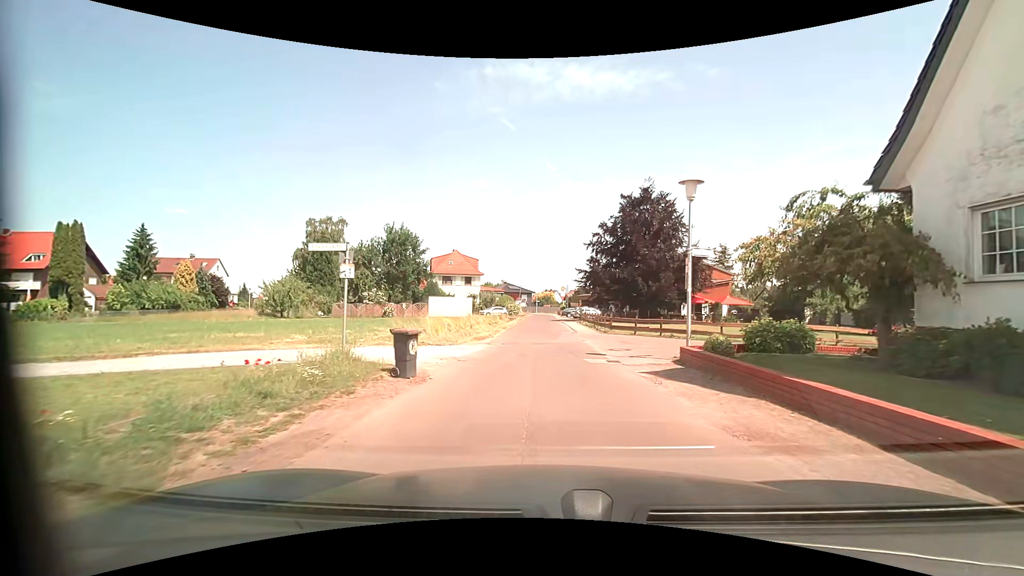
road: residential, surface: asphalt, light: Day
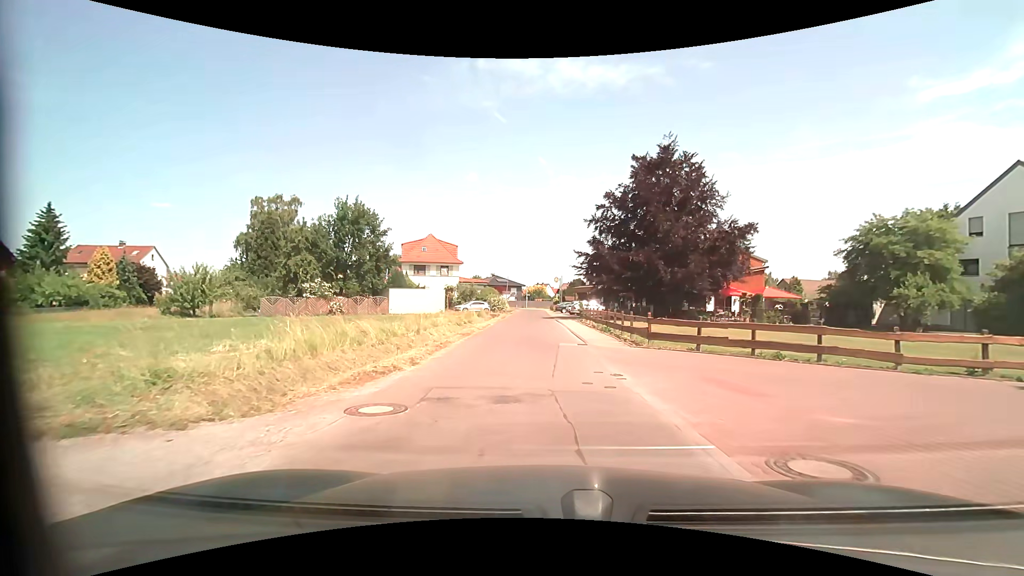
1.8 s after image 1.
(+0.2, +12.7) m; +2°
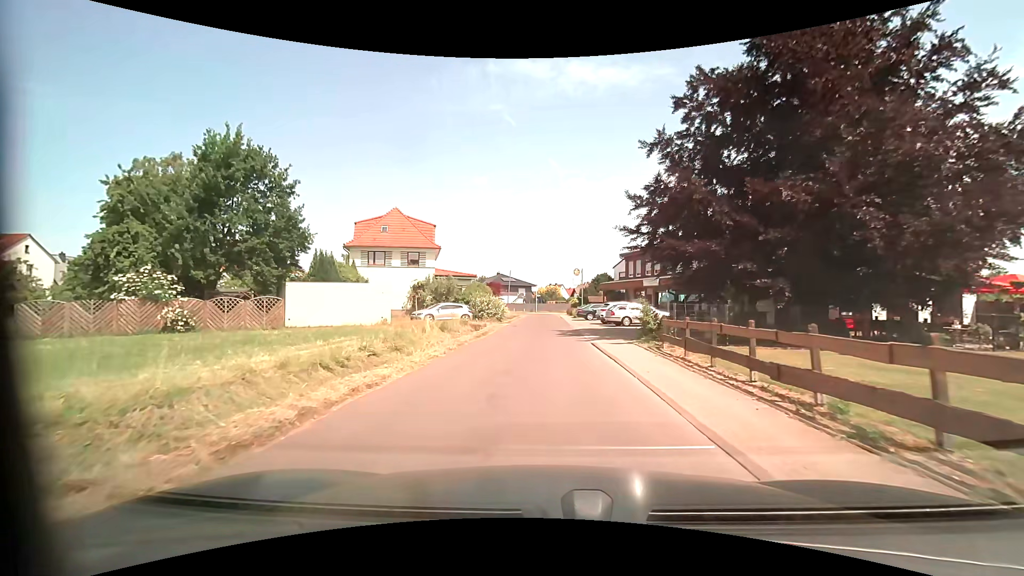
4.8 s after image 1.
(-0.4, +22.3) m; -2°
(0, +10) (0, +20) (0, +30) (0, +40) (0, +50) (0, +60) (-1, +70) (-3, +80) (-7, +89) (-12, +97) m
